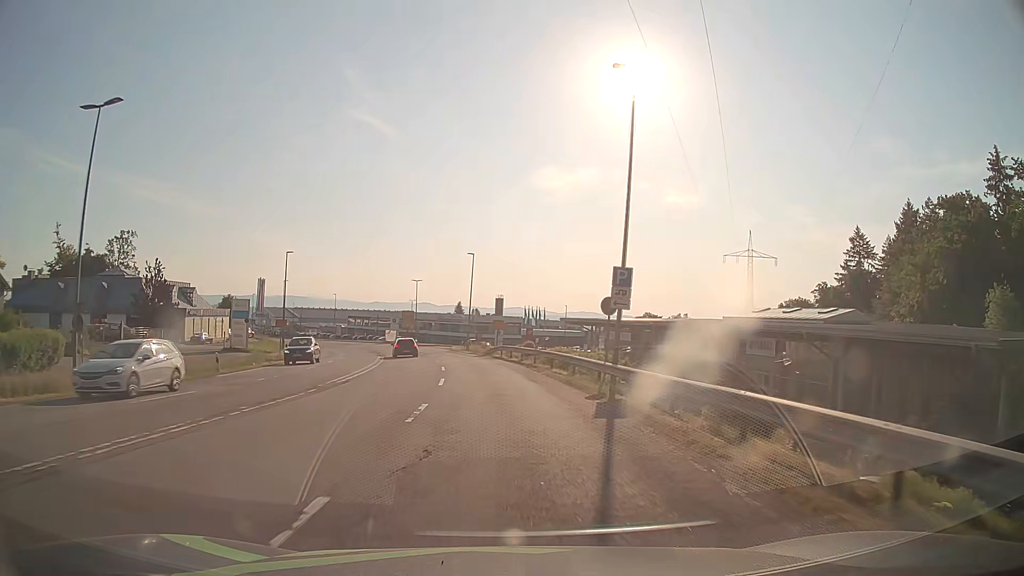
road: secondary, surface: asphalt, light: Day
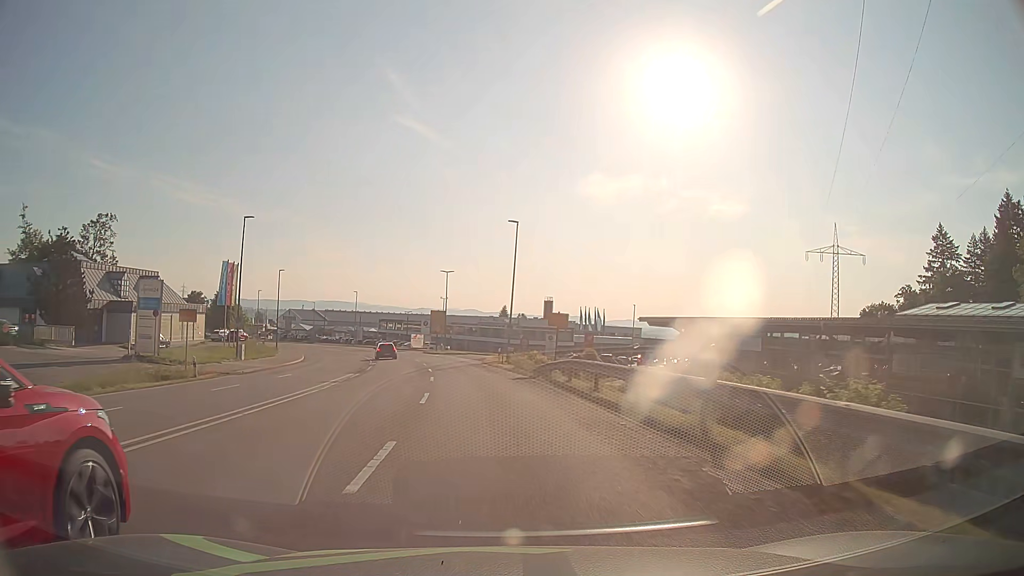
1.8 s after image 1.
(-0.7, +22.9) m; -4°
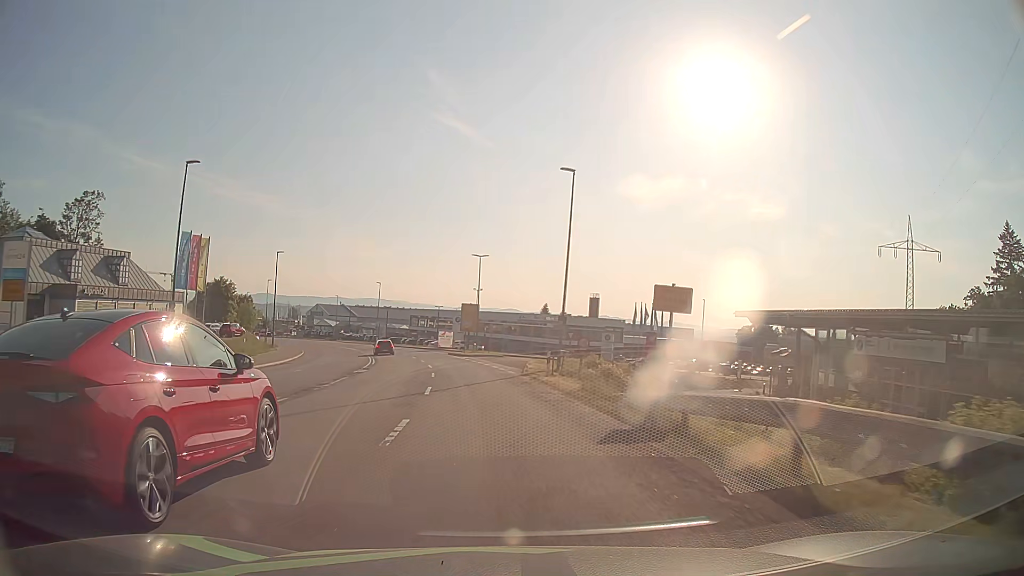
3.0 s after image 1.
(-0.5, +15.3) m; -4°
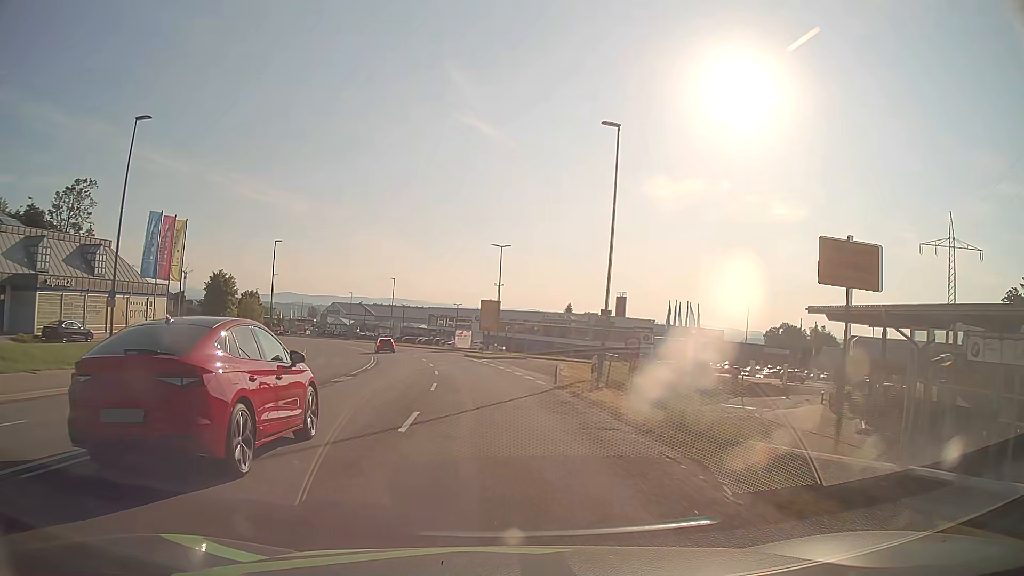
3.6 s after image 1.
(-0.1, +7.6) m; -2°
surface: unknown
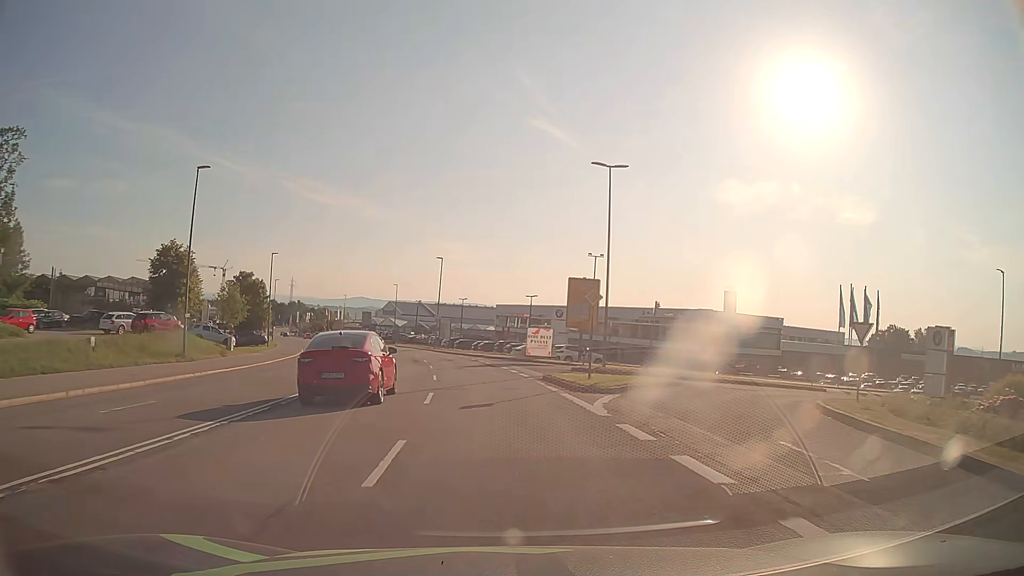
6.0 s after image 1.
(-1.8, +30.6) m; -6°
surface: asphalt
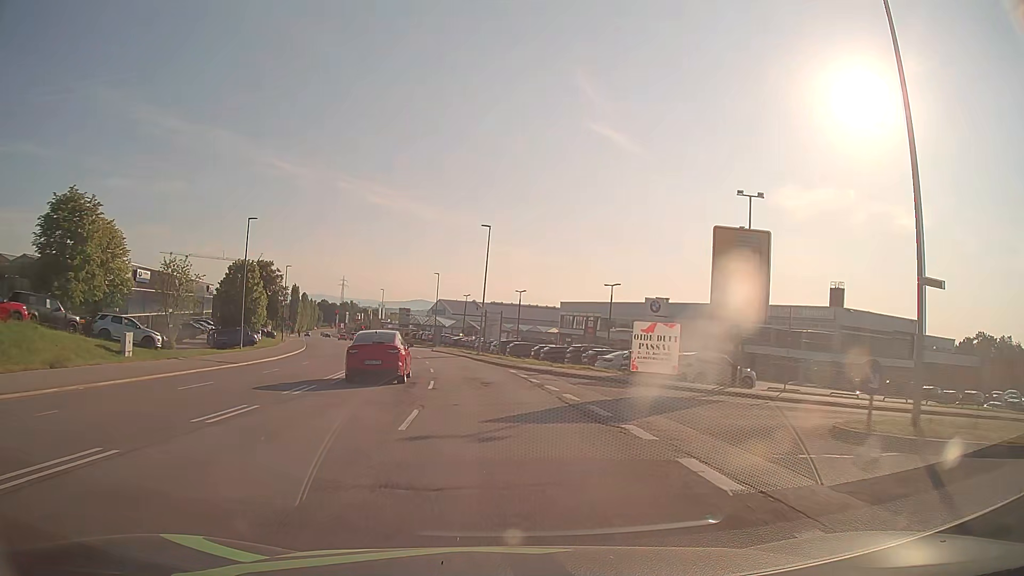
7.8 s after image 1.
(-1.0, +23.0) m; -5°
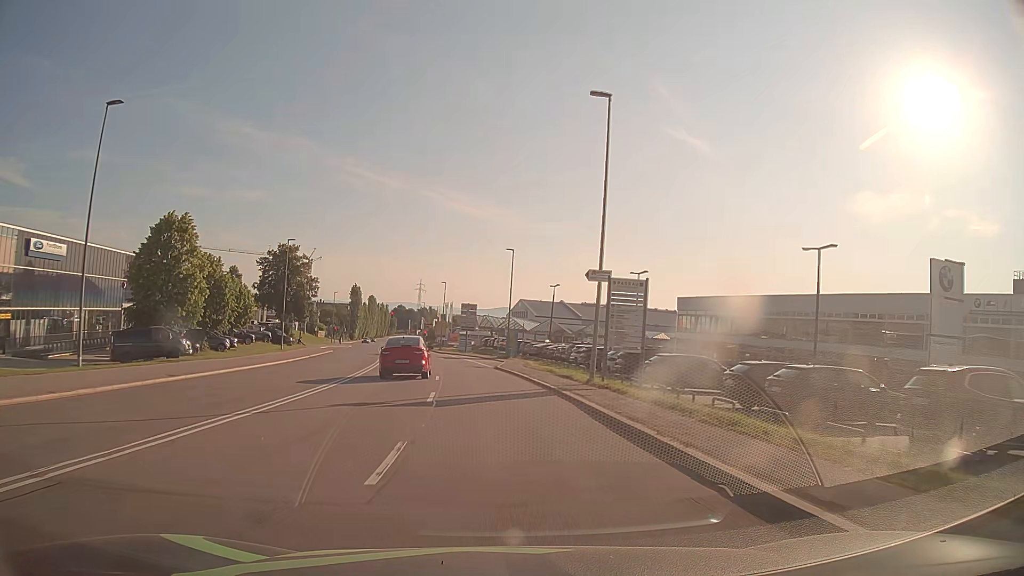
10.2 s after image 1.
(-1.9, +30.5) m; -7°
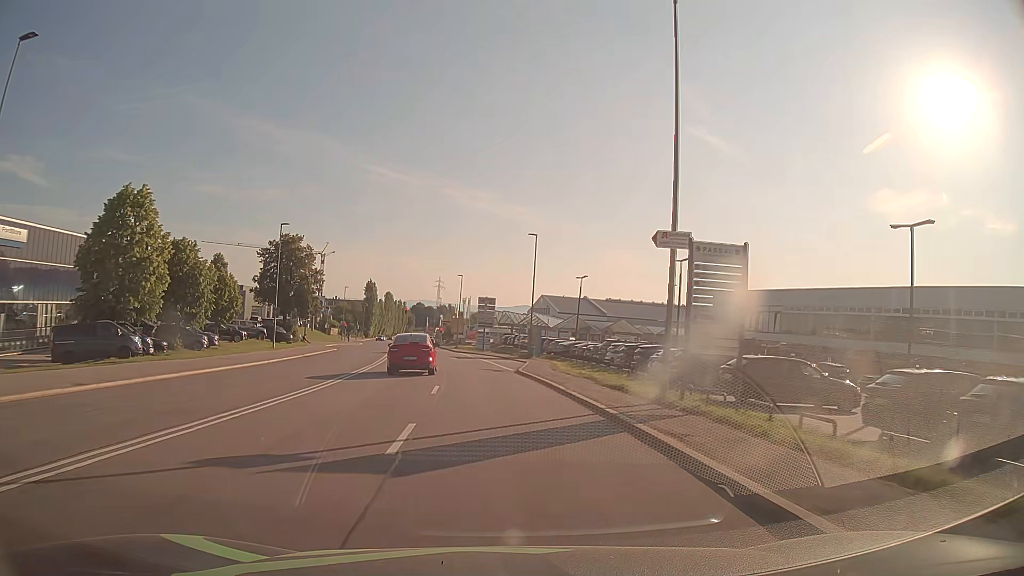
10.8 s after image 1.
(-0.1, +7.6) m; -1°
(0, +10) (-1, +20) (-1, +30) (-2, +40) (-4, +50) (-5, +60) (-6, +70) (-8, +80) (-9, +89) (-11, +99) m
